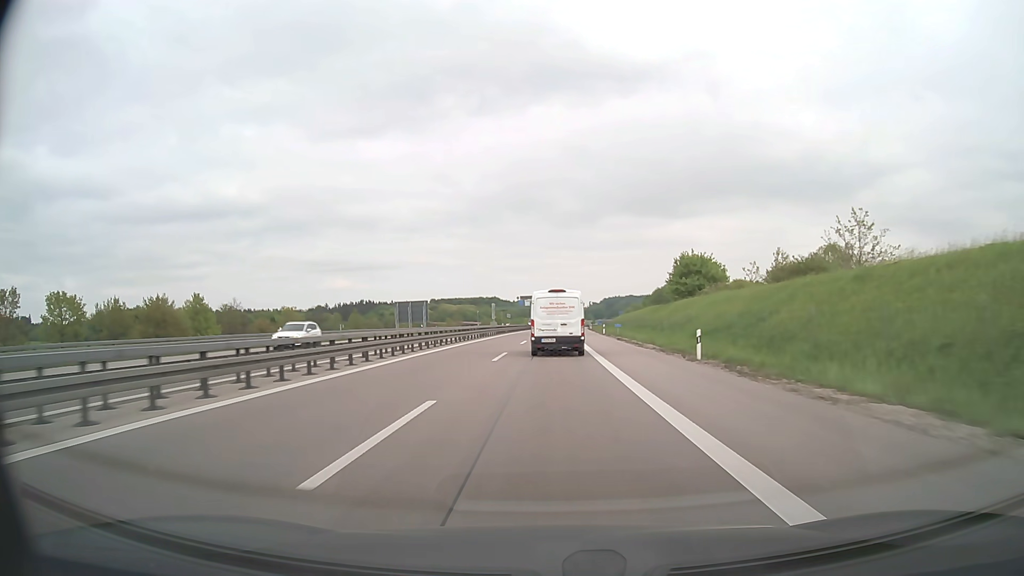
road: motorway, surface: asphalt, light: Day
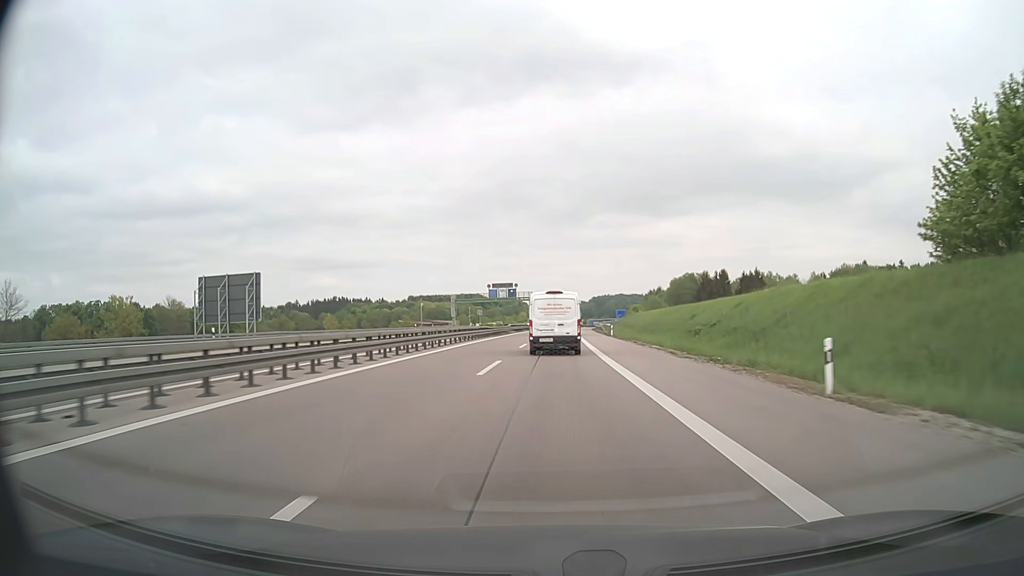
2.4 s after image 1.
(+0.6, +60.4) m; +1°
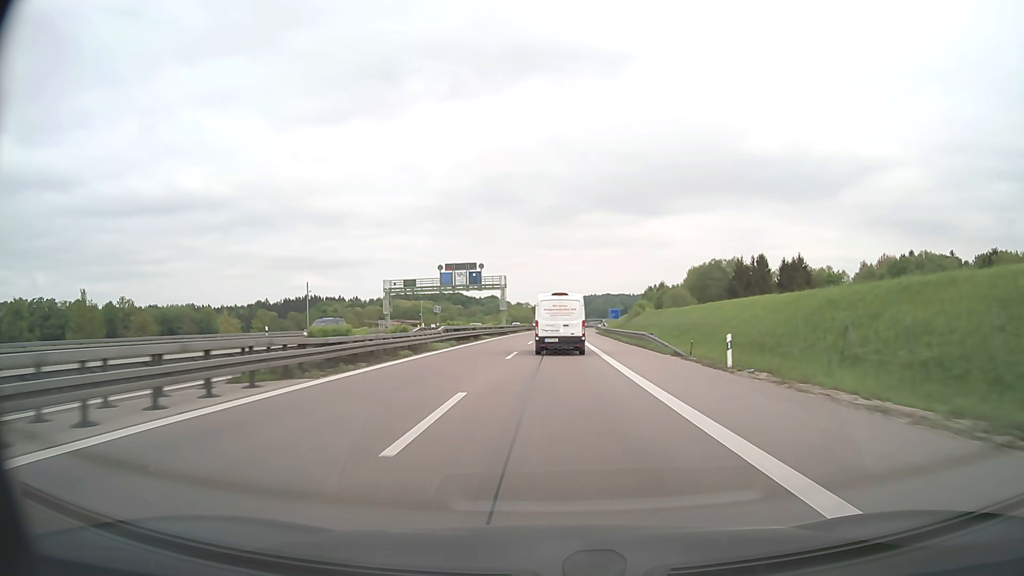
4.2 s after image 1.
(+0.5, +46.2) m; +1°
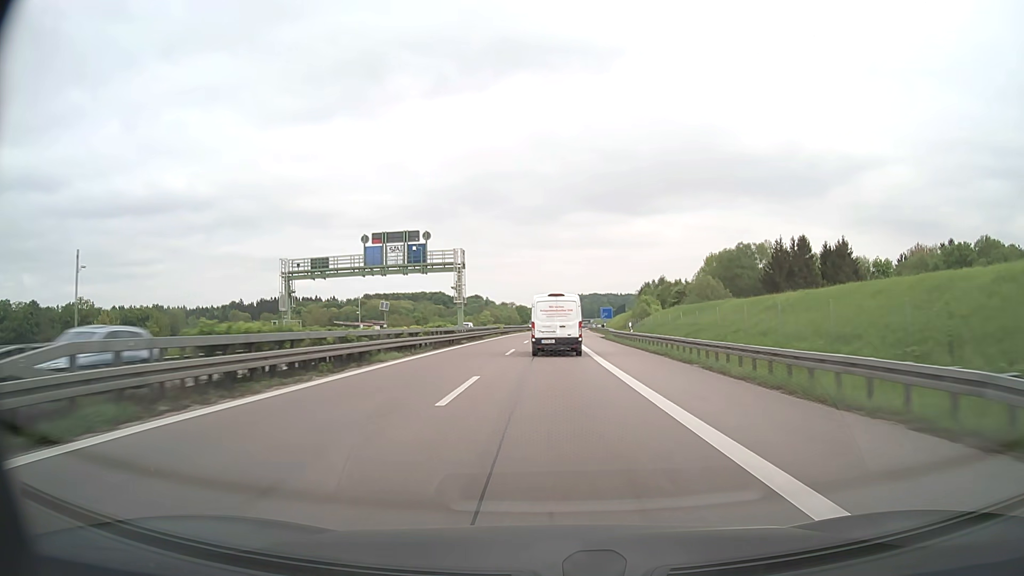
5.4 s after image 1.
(+0.4, +31.8) m; +1°
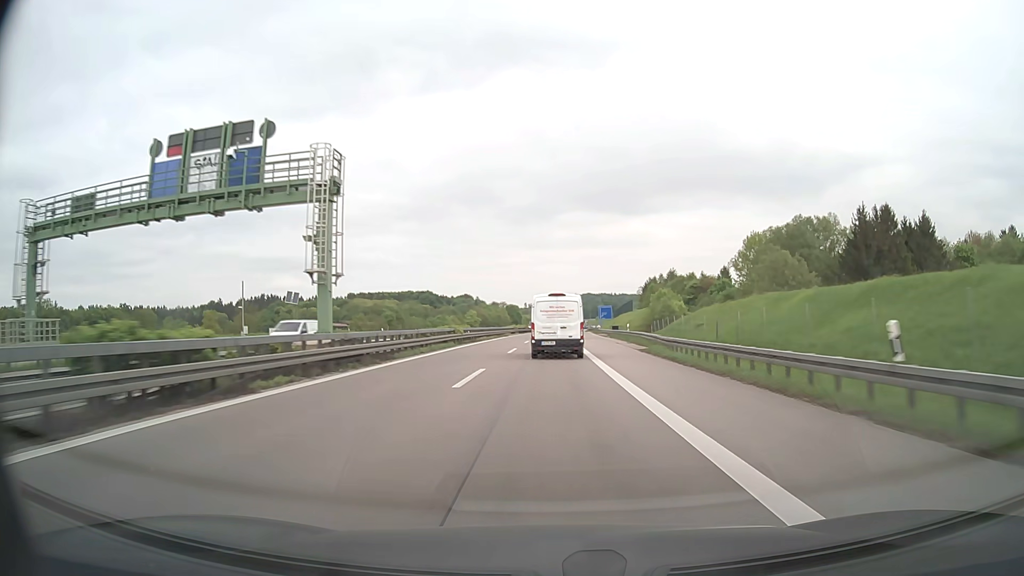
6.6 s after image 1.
(+0.2, +32.9) m; +1°
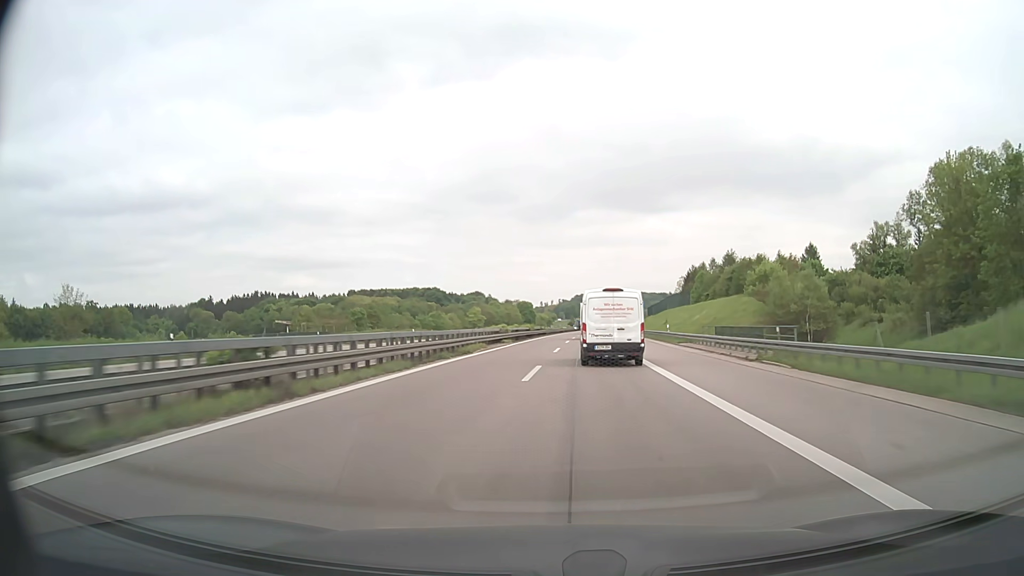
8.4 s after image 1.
(-0.3, +52.4) m; -1°
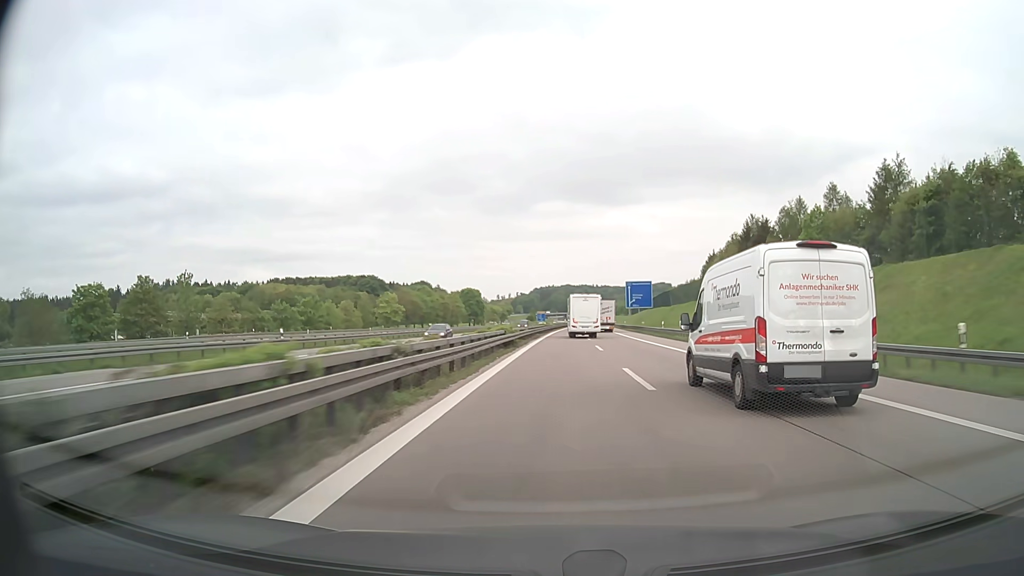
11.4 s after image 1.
(+2.3, +93.4) m; +3°
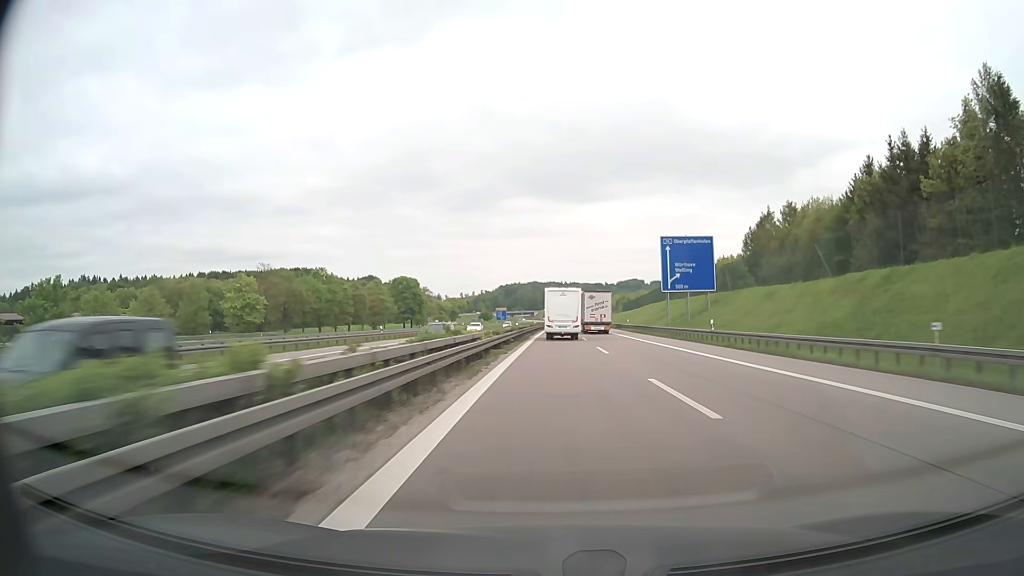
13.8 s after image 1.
(+2.0, +76.2) m; +3°
(0, +10) (0, +20) (0, +30) (0, +40) (+1, +50) (+1, +60) (+1, +70) (+1, +80) (+2, +90) (+2, +100) m
